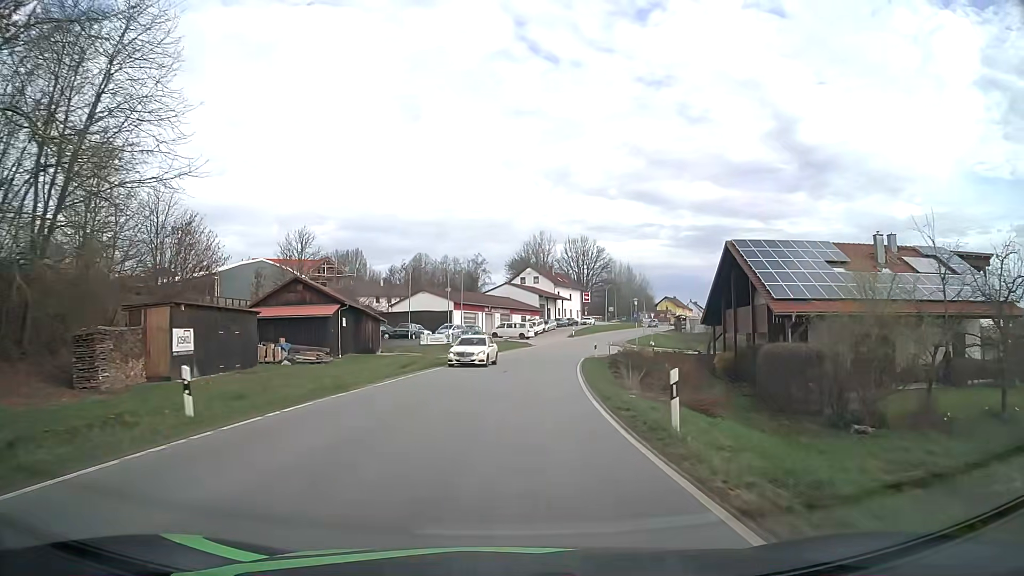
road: tertiary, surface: asphalt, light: Day
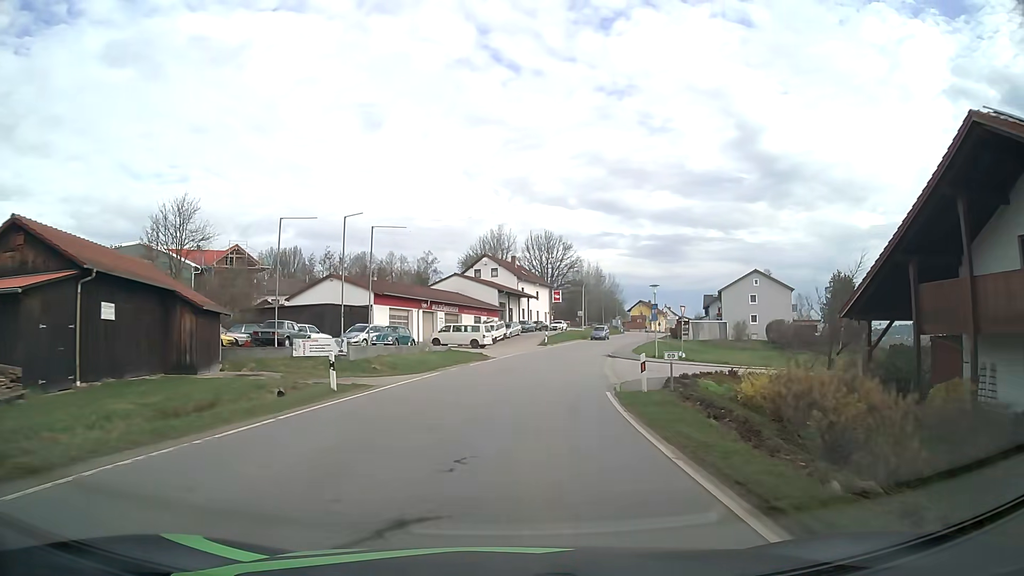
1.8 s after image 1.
(+0.7, +23.8) m; +4°
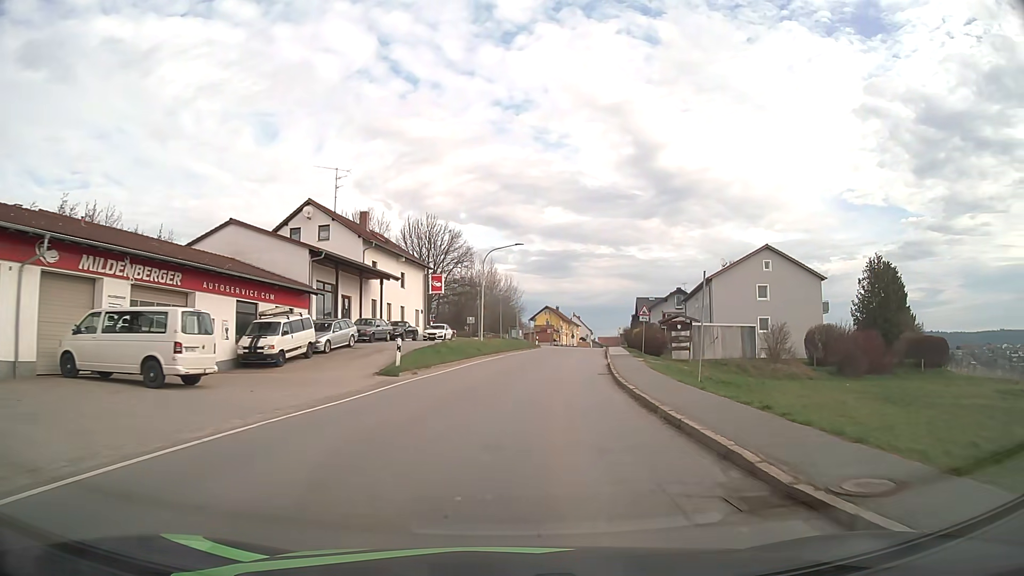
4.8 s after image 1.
(+3.1, +39.3) m; +10°
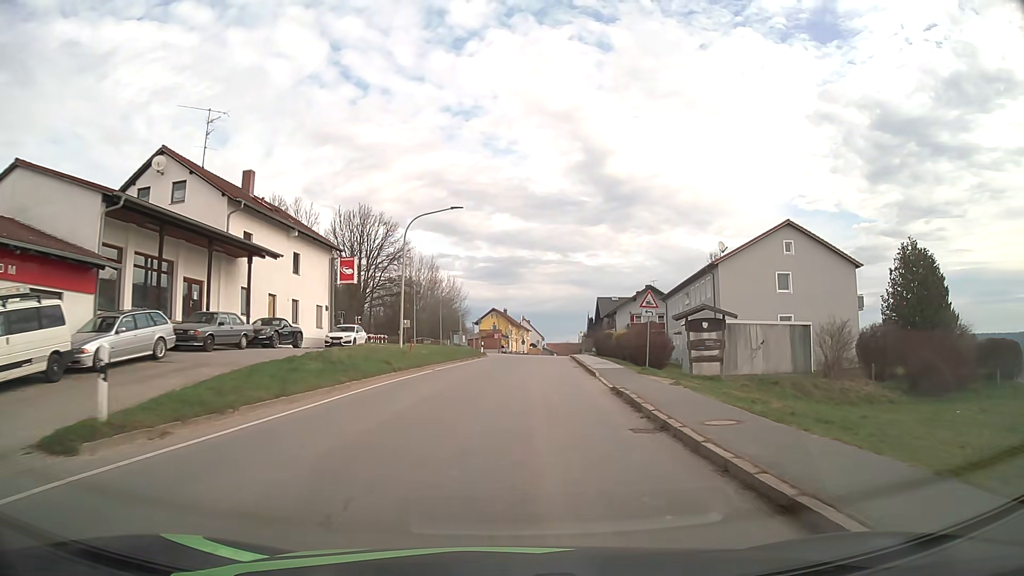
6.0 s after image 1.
(+0.7, +15.5) m; +5°
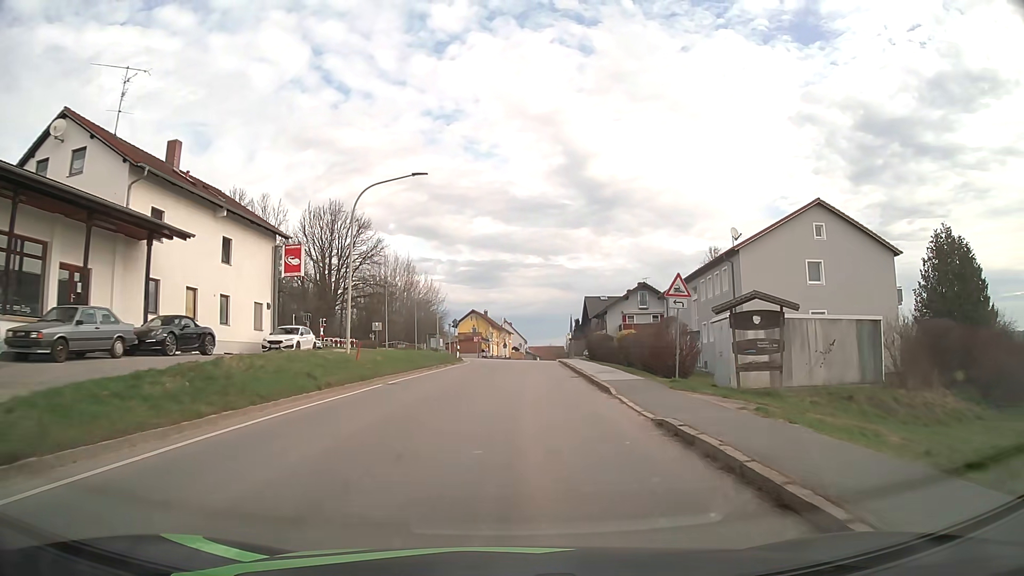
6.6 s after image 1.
(+0.1, +7.6) m; +2°
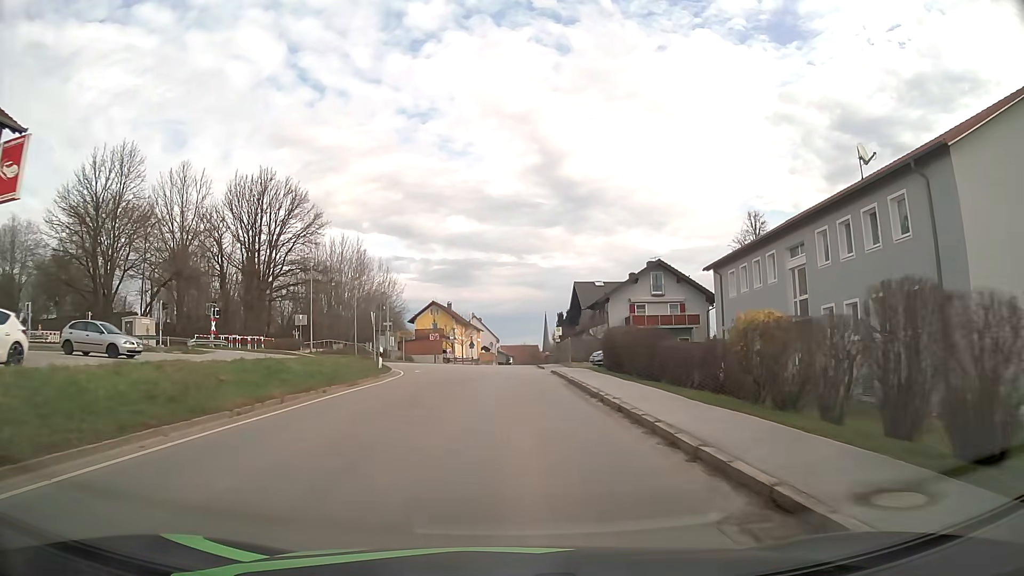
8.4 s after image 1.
(+0.6, +21.4) m; +3°
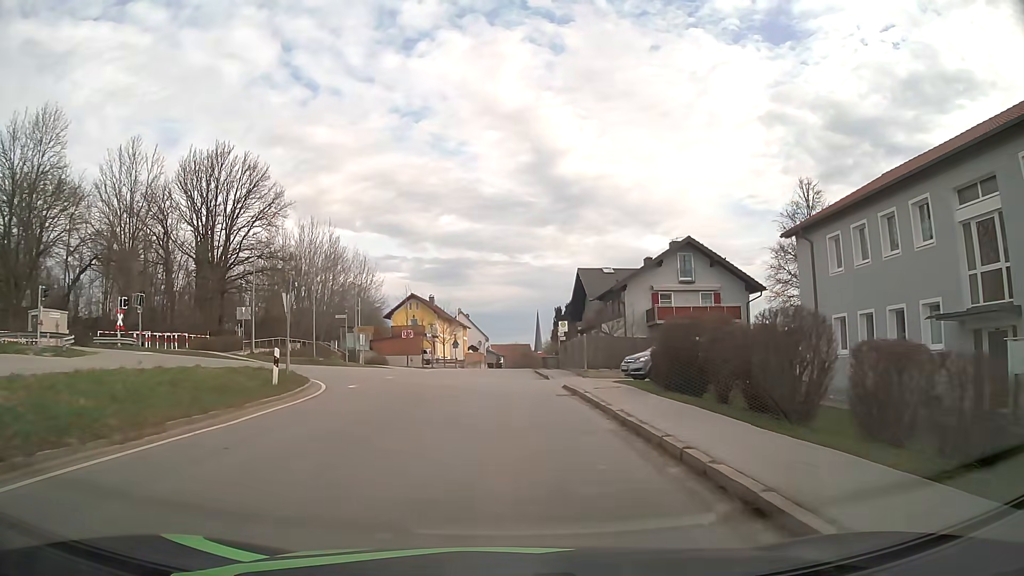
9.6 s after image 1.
(+0.1, +12.5) m; 0°
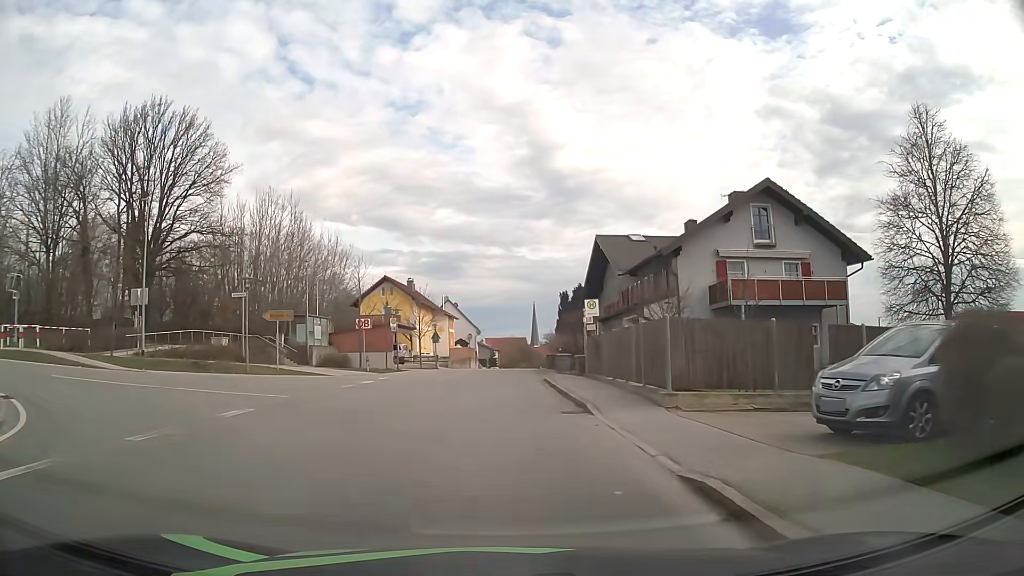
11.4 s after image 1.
(+0.1, +15.4) m; +1°
(0, +10) (-6, +18) (-16, +18) (-25, +16) (-35, +13) (-44, +9) (-54, +6) (-63, +3) (-73, 0) (-82, -3) m
